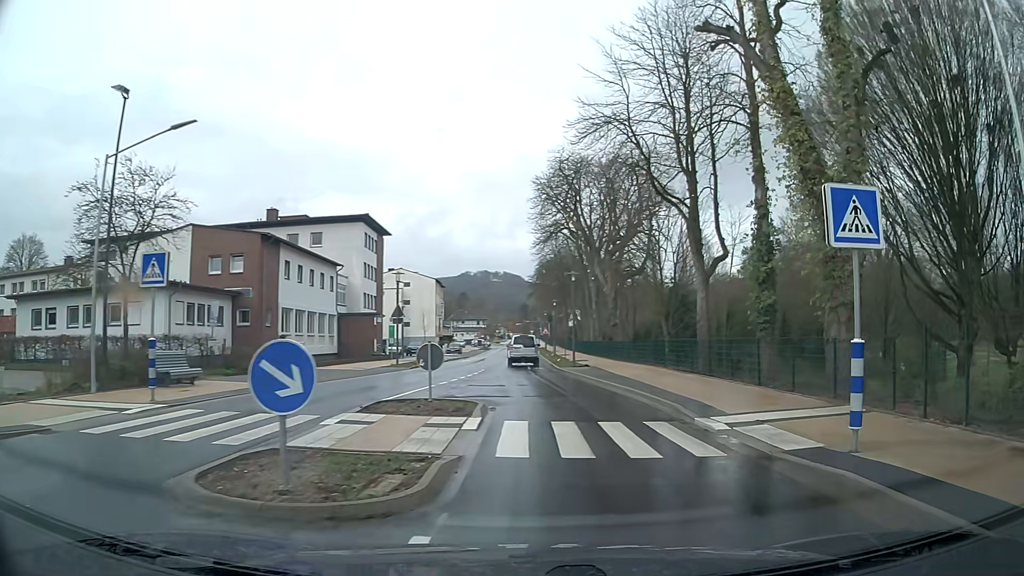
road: tertiary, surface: asphalt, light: Day
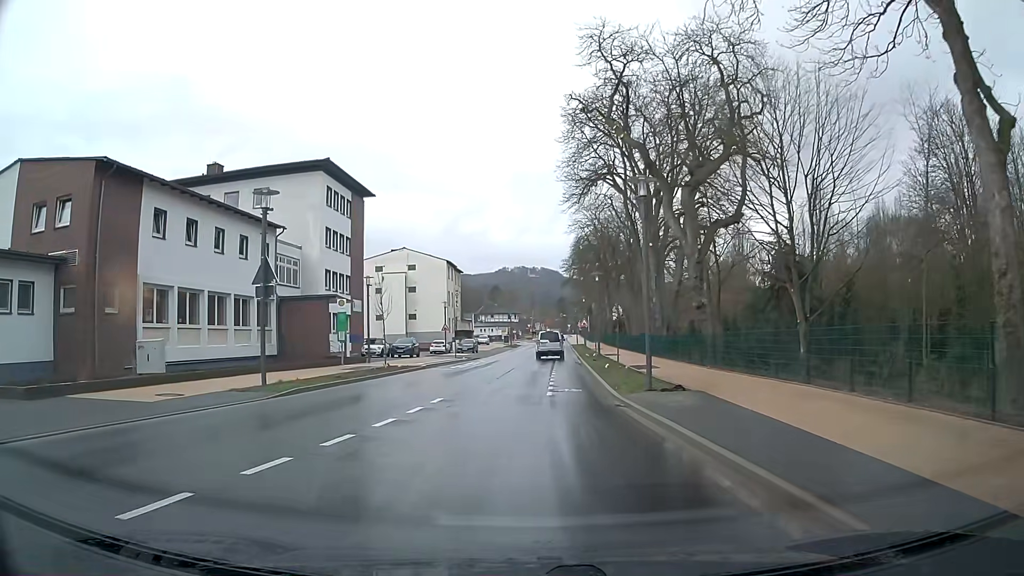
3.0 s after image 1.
(+0.9, +20.9) m; -2°
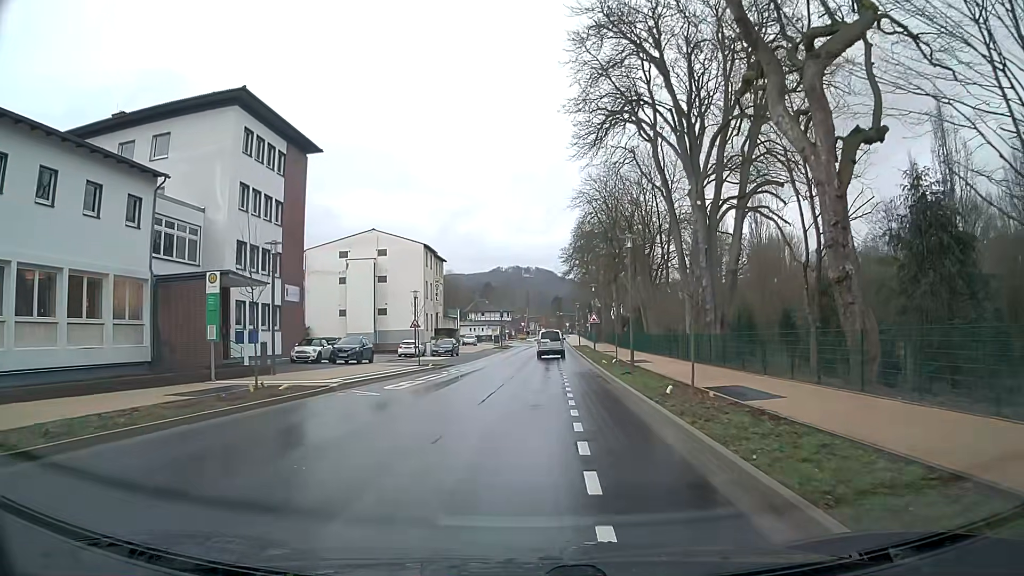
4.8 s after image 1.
(-0.2, +14.8) m; 0°
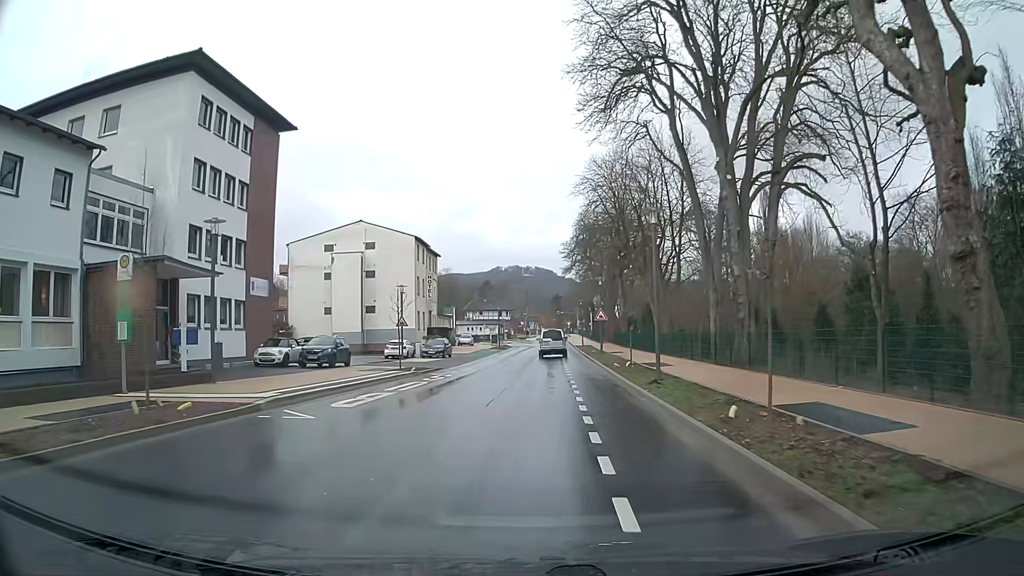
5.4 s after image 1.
(0.0, +5.3) m; 0°
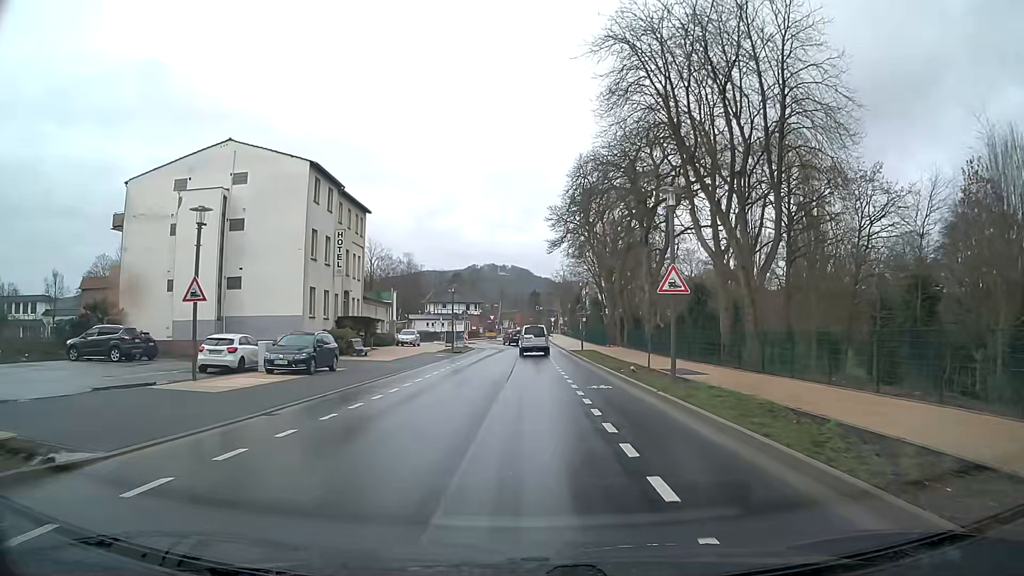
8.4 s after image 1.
(0.0, +27.6) m; +1°
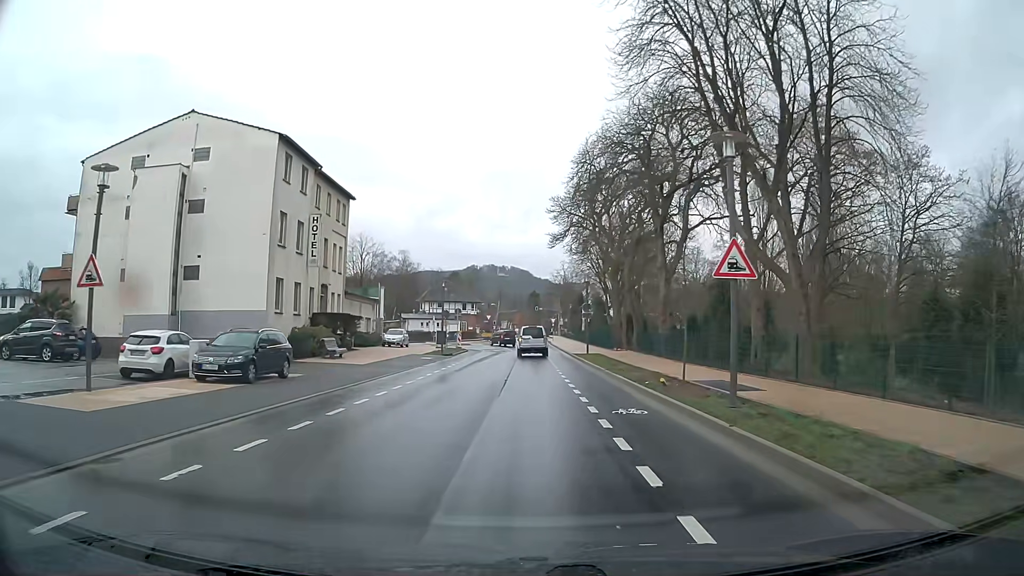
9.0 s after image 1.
(0.0, +5.4) m; +1°
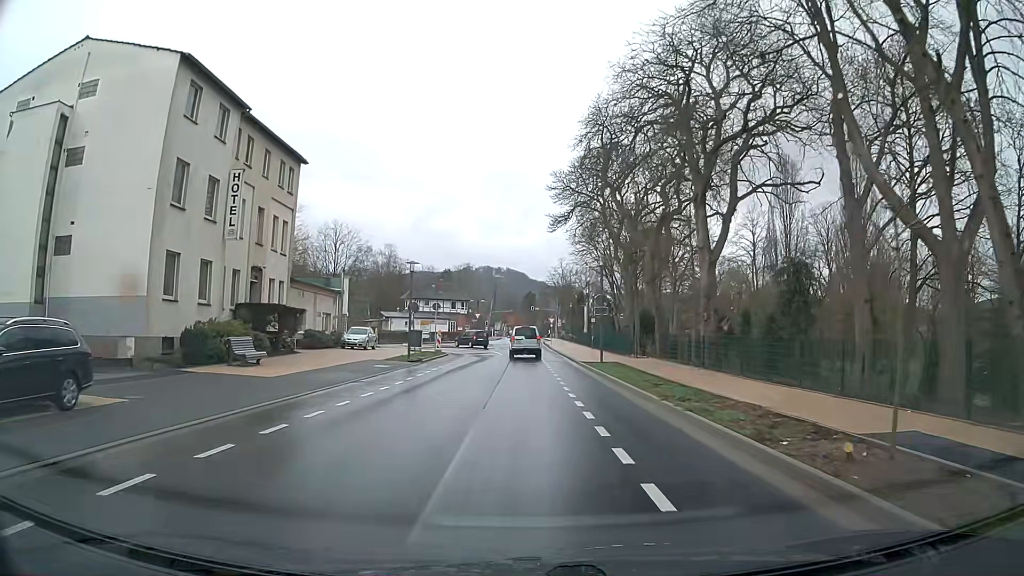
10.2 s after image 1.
(-0.1, +10.9) m; 0°
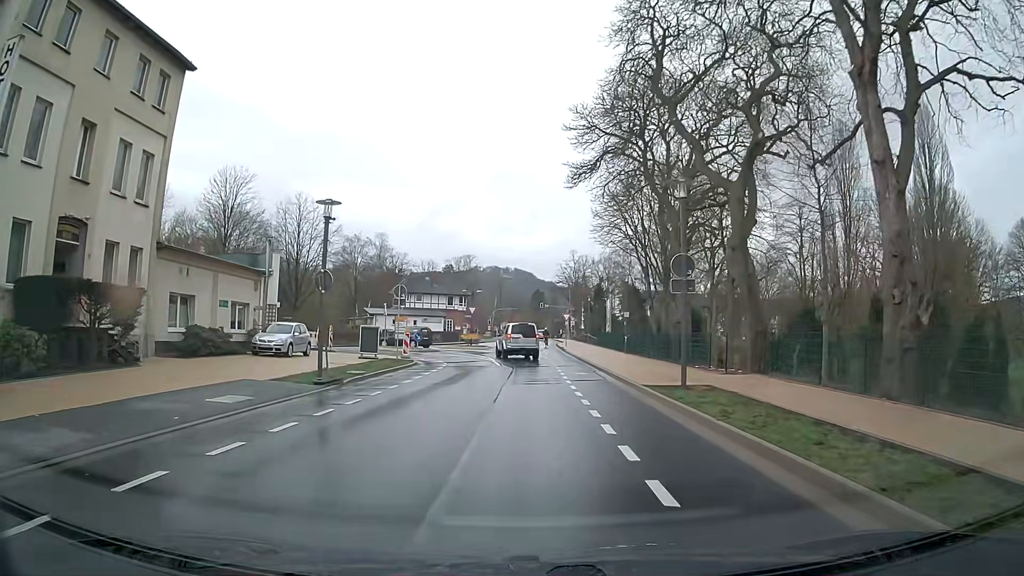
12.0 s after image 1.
(-0.2, +16.0) m; -1°
(0, +10) (0, +20) (0, +30) (-1, +40) (-4, +49) (-13, +53) (-22, +51) (-31, +45) (-39, +39) (-47, +34) m
